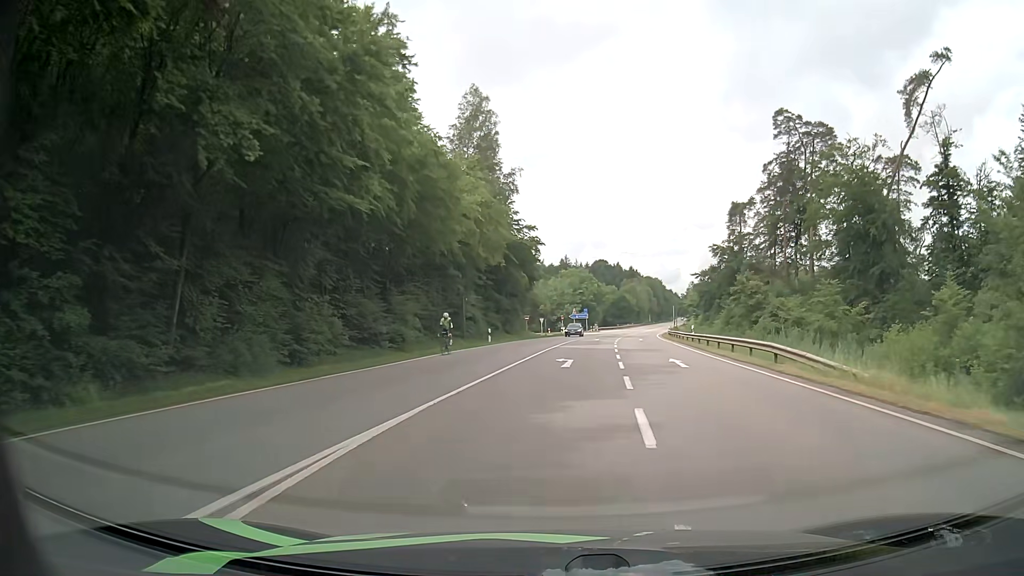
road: secondary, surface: asphalt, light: Day
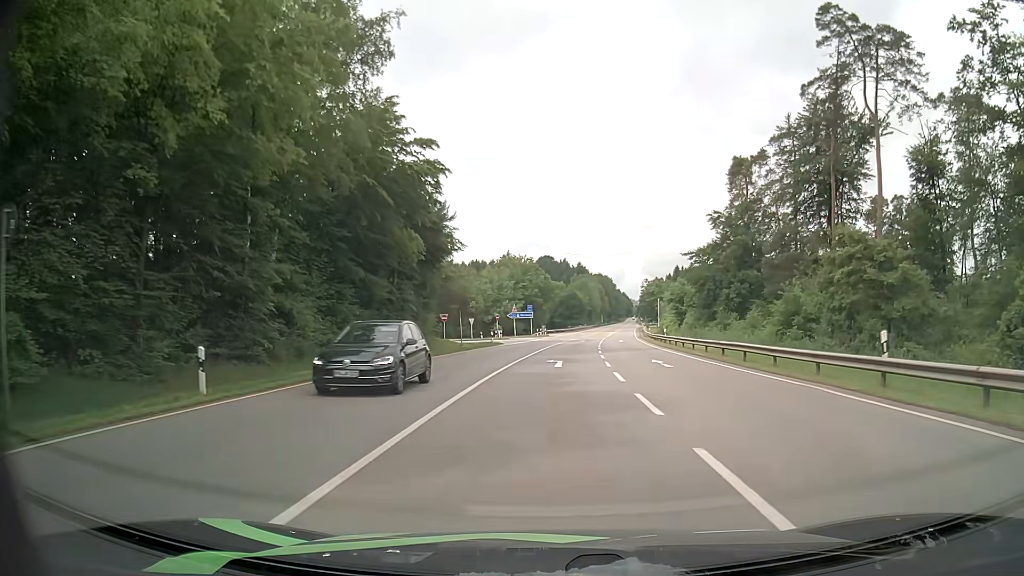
(+1.5, +32.8) m; +5°
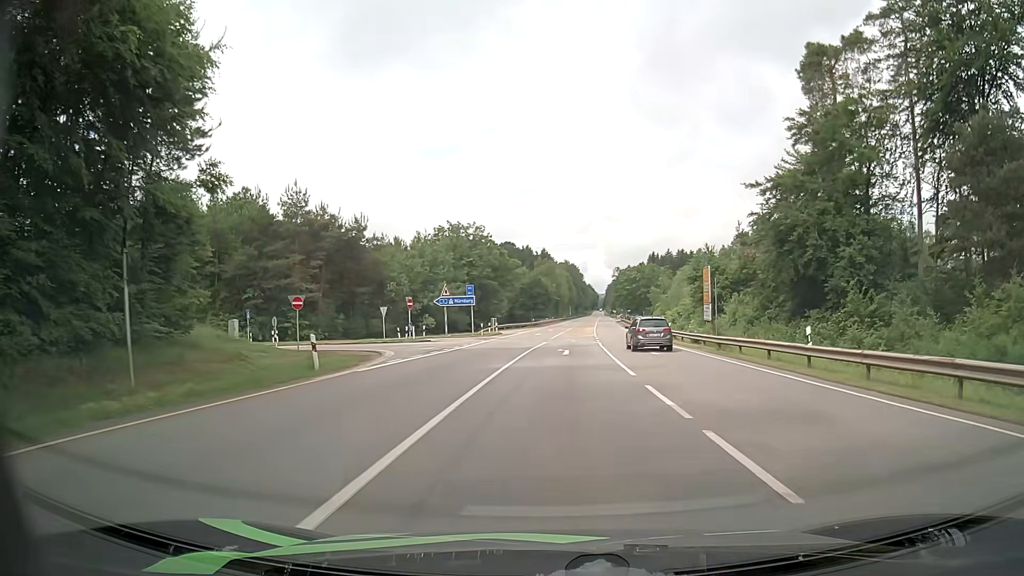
(+0.8, +35.0) m; +3°
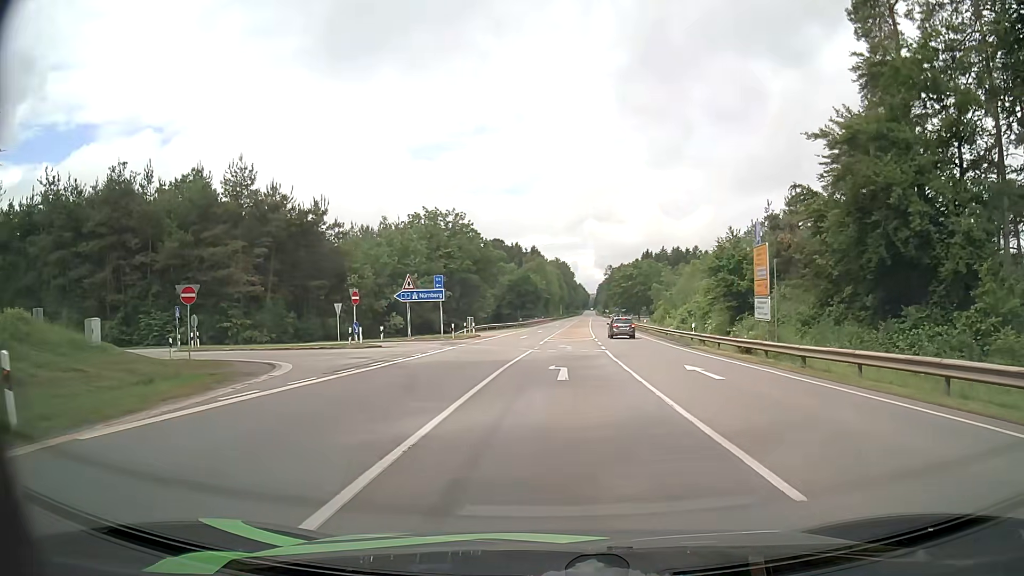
(+0.1, +11.5) m; 0°
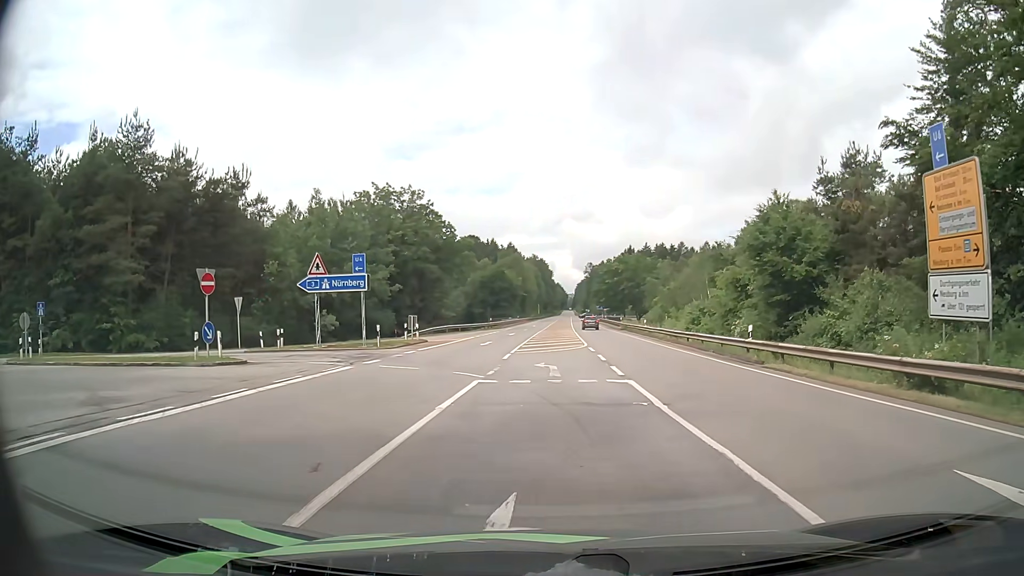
(+0.5, +14.7) m; +3°
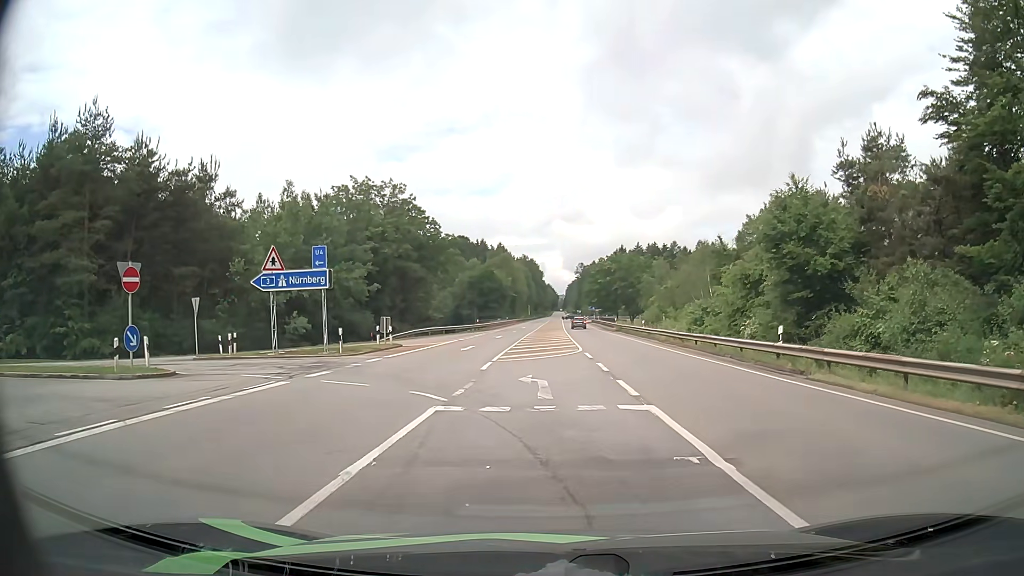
(0.0, +4.2) m; 0°
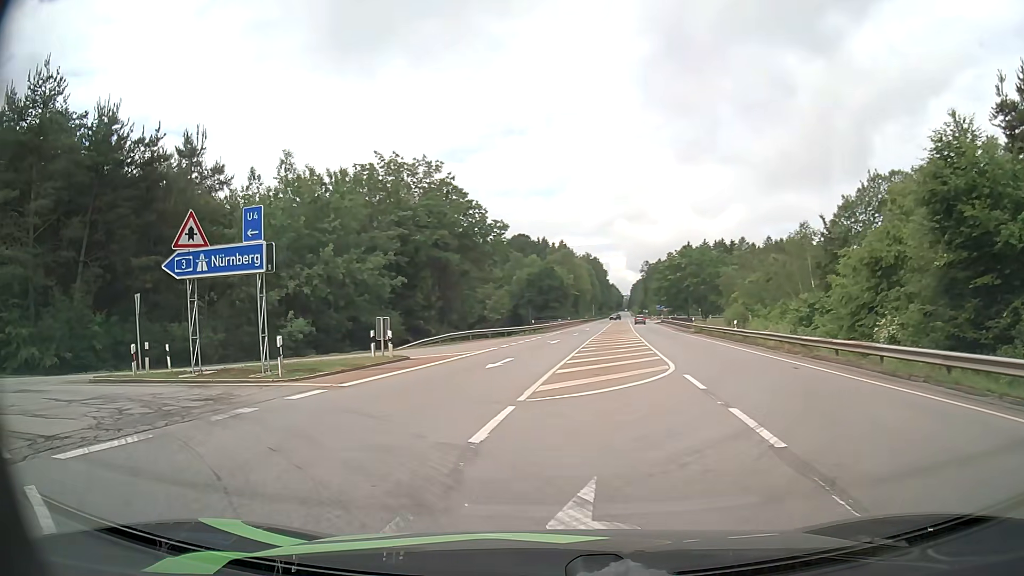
(0.0, +10.6) m; -4°
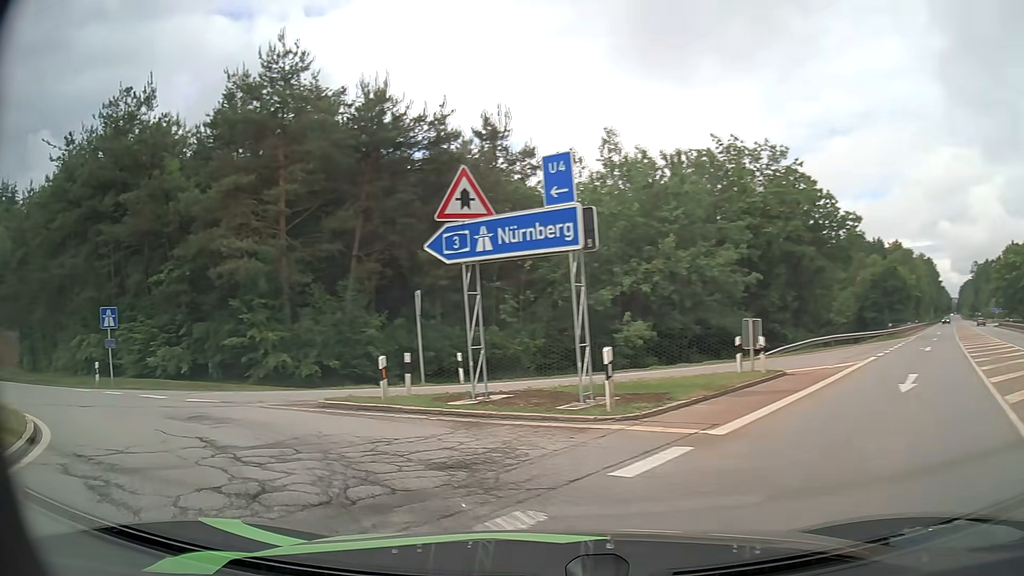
(-1.4, +6.0) m; -29°
(-4, +9) (-12, +15) (-21, +20) (-29, +24) (-38, +29) (-47, +34) (-55, +40) (-63, +45) (-71, +52) (-78, +59) m
